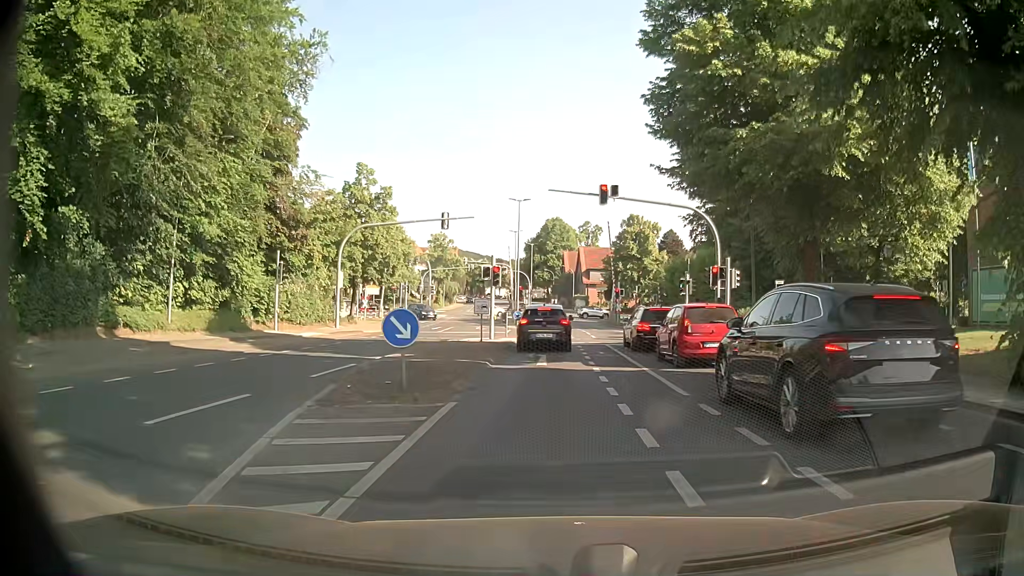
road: tertiary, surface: asphalt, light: Day
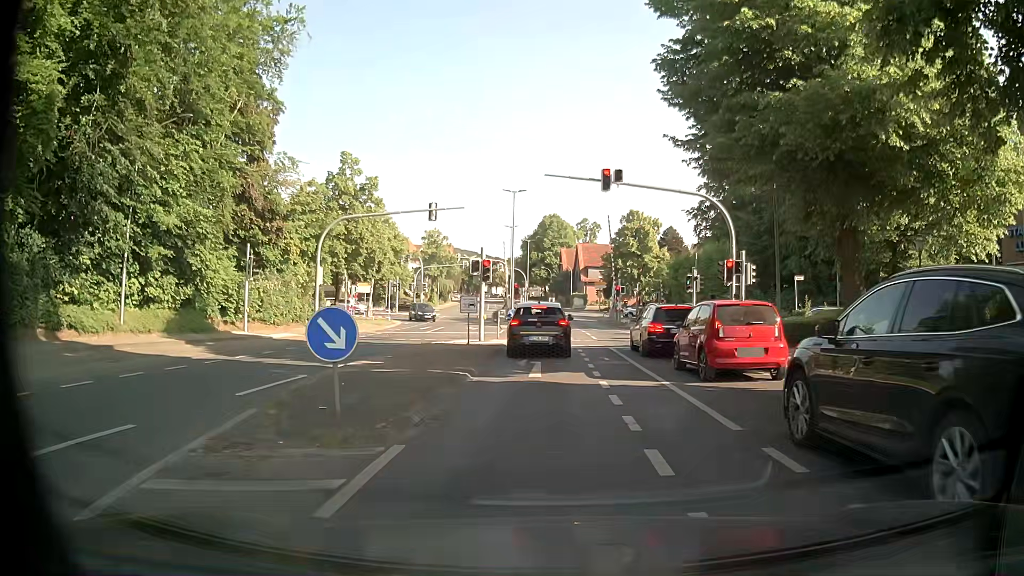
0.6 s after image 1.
(+0.1, +3.1) m; 0°
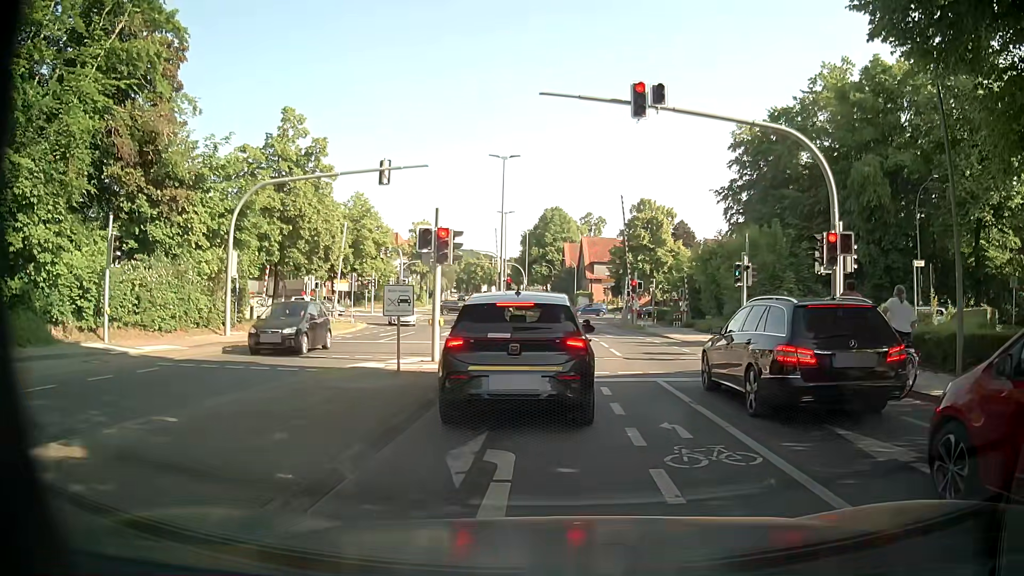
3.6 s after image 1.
(+0.1, +10.5) m; -2°
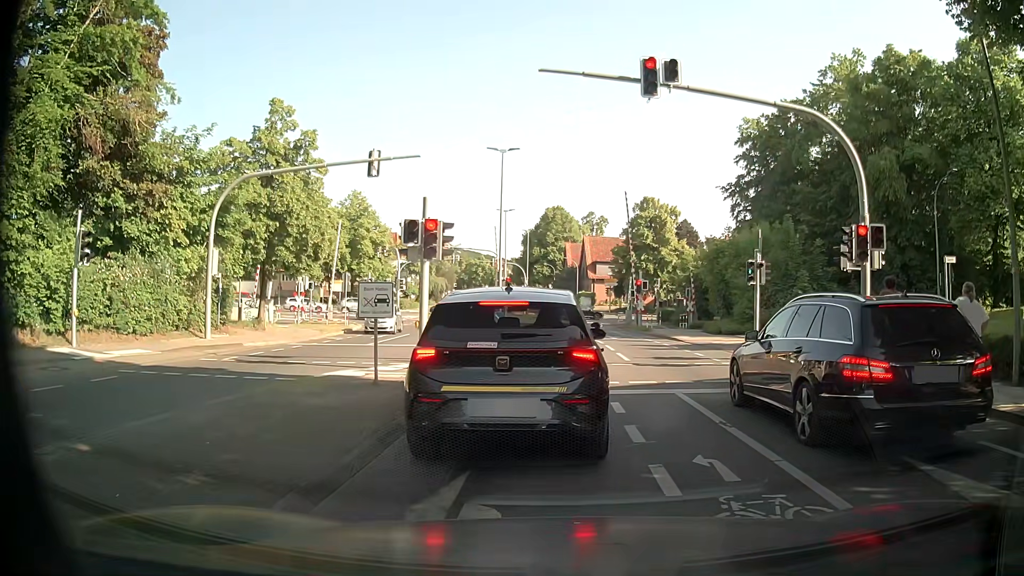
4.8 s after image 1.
(+0.1, +1.7) m; +2°
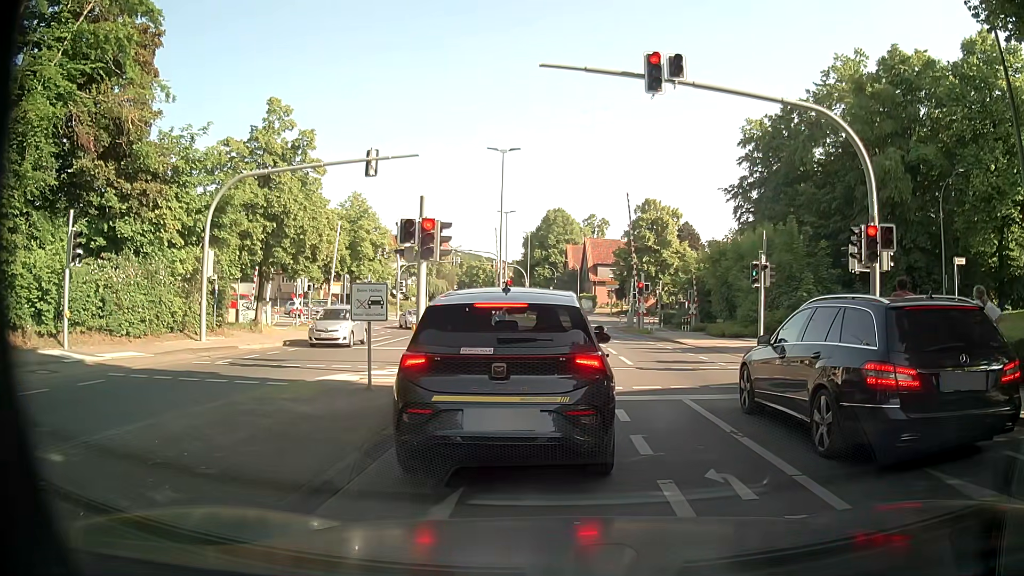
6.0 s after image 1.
(0.0, +0.5) m; 0°
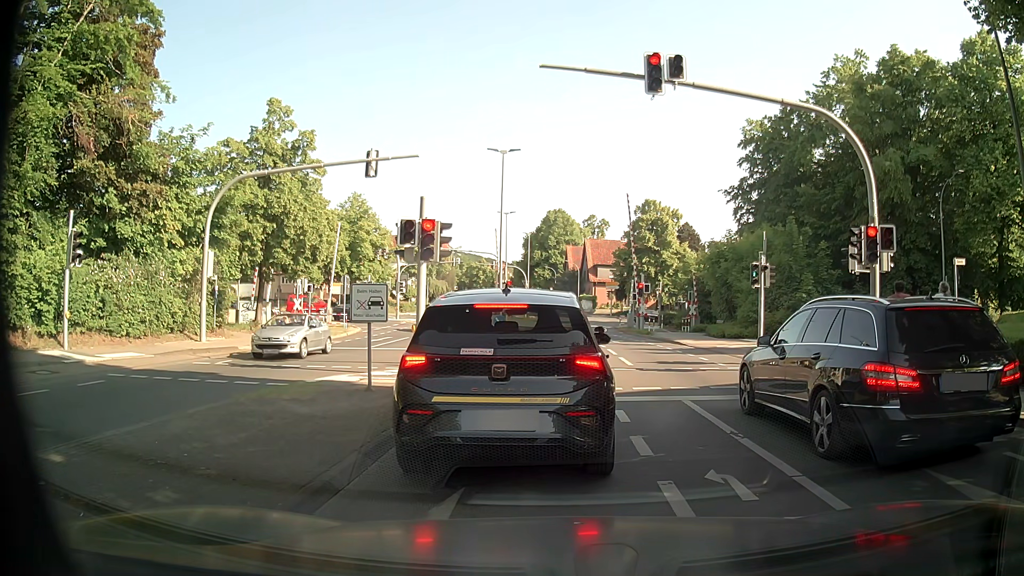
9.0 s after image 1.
(0.0, +0.1) m; 0°
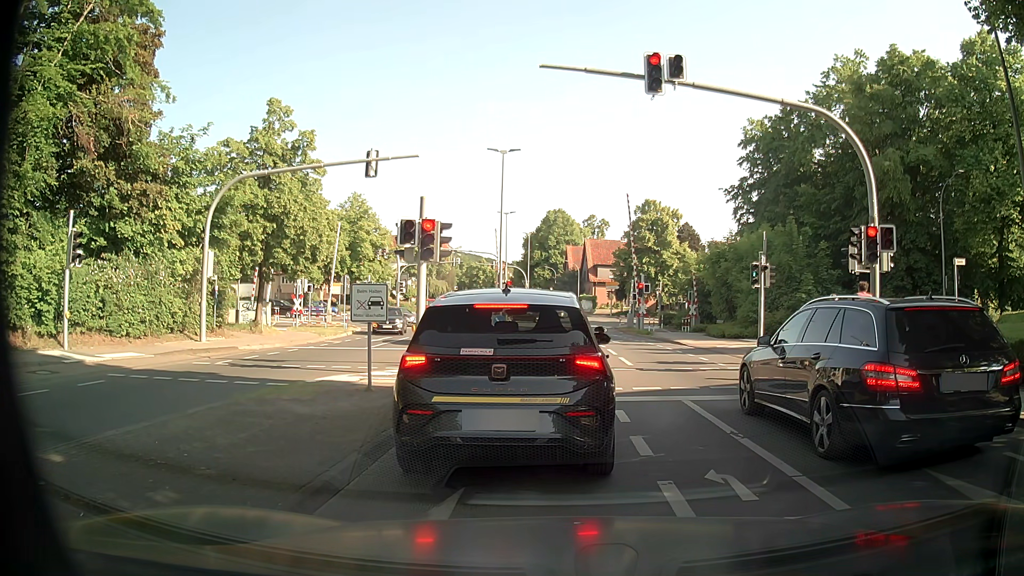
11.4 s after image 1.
(0.0, 0.0) m; 0°
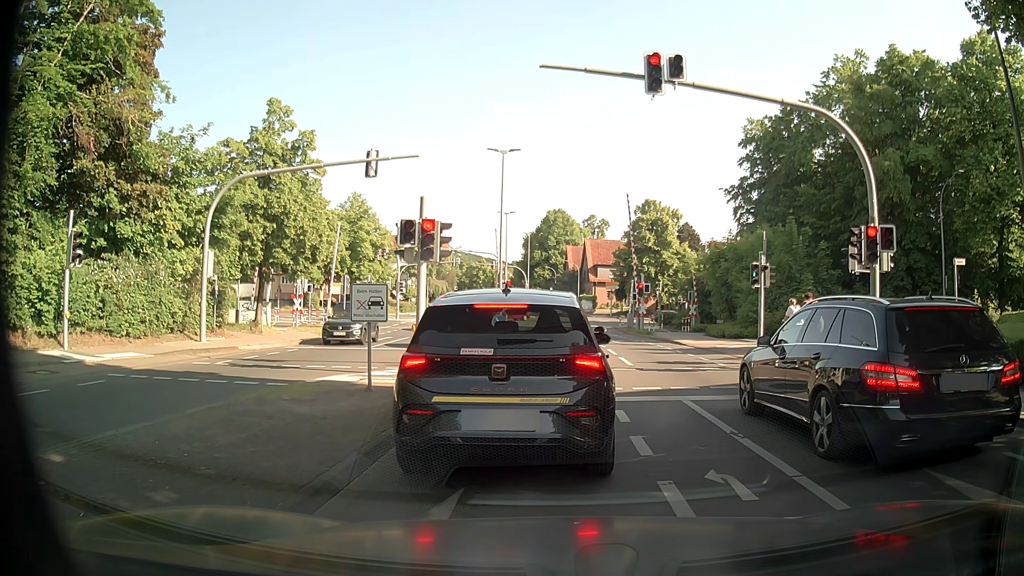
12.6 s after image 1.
(0.0, 0.0) m; 0°
